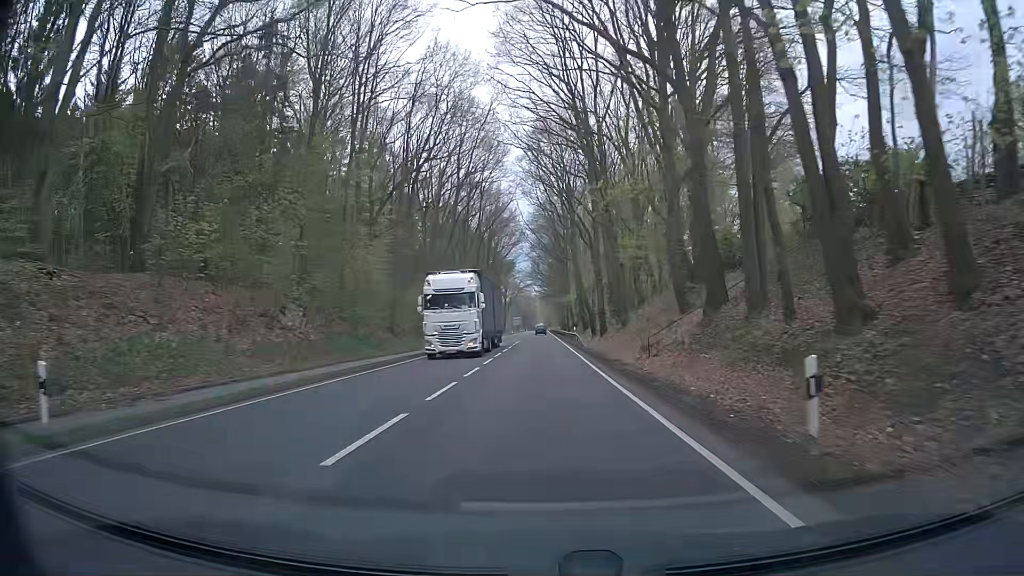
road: primary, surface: asphalt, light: Day
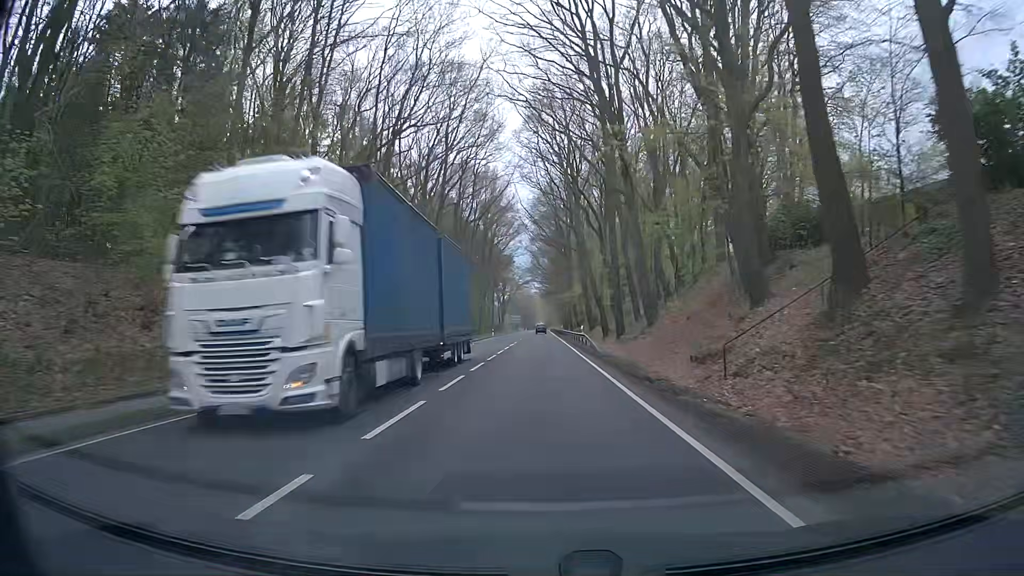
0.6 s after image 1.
(0.0, +10.7) m; +1°
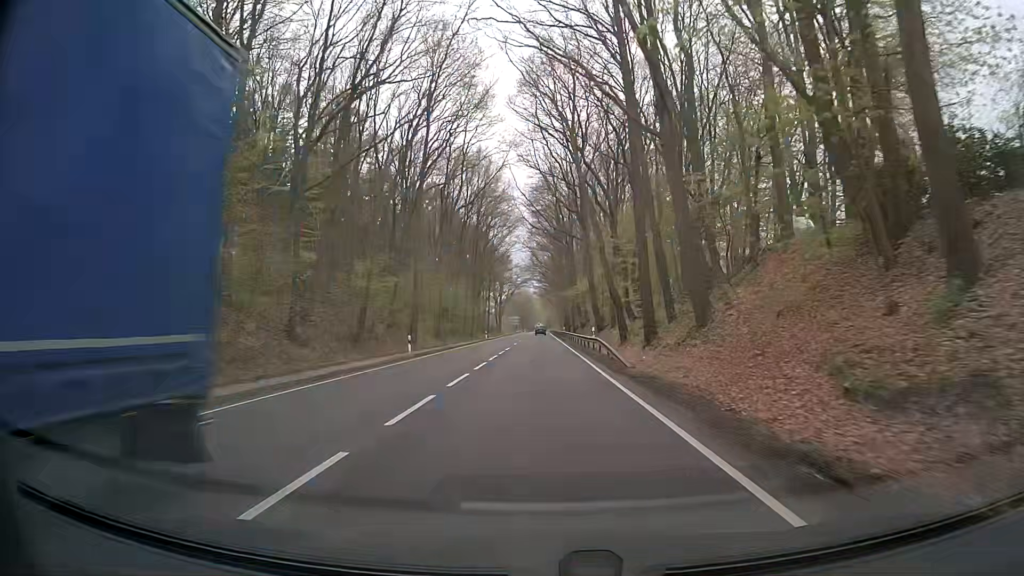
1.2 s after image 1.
(-0.2, +11.1) m; -2°
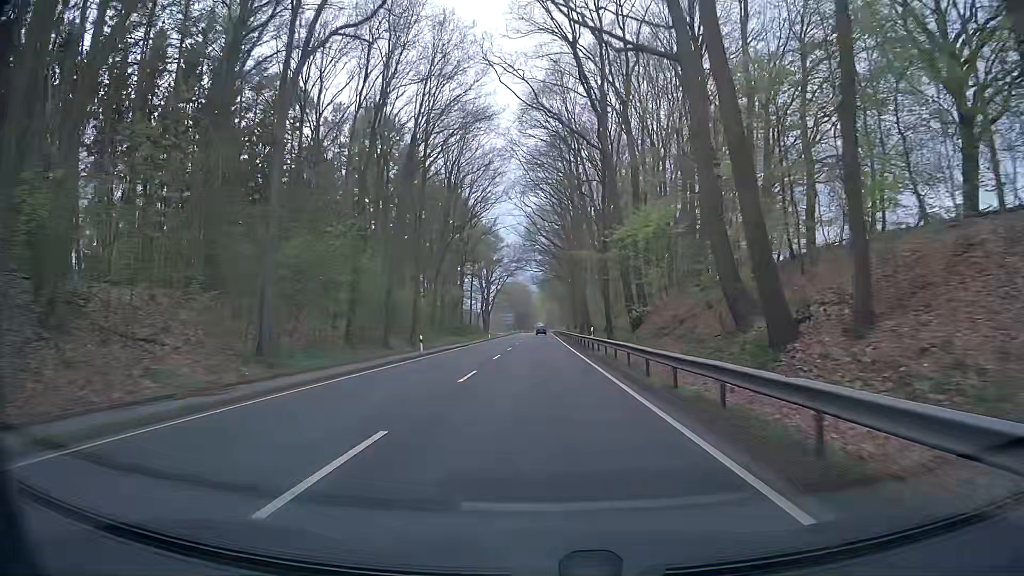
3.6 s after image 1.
(+0.2, +47.2) m; +1°
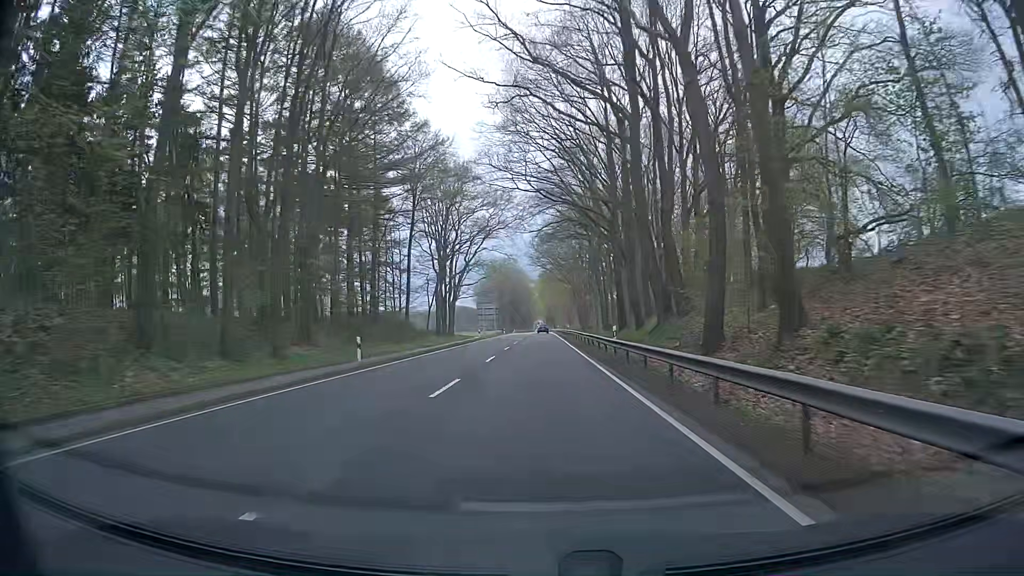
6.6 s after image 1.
(-0.4, +64.1) m; 0°
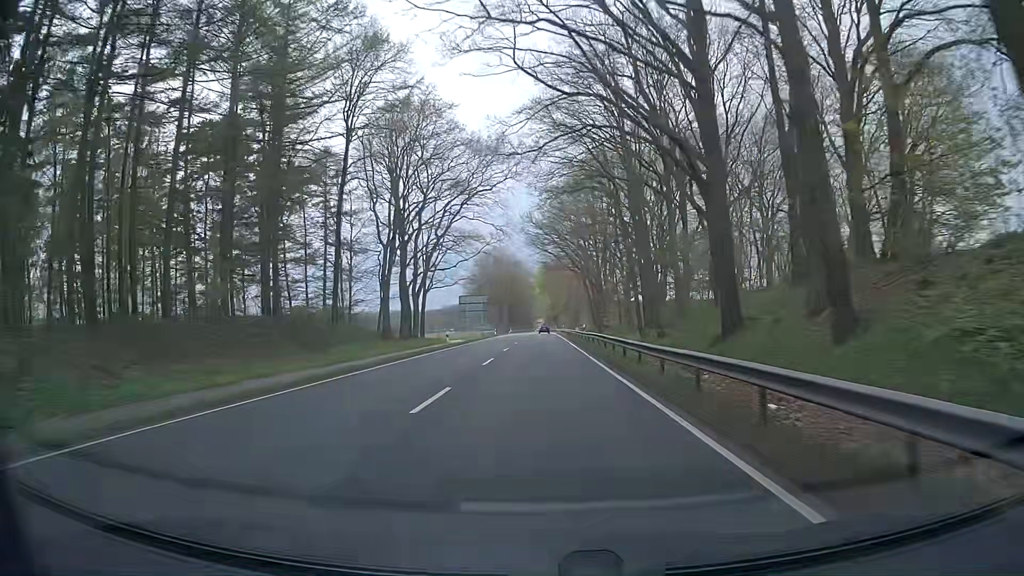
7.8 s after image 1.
(-0.3, +26.3) m; 0°
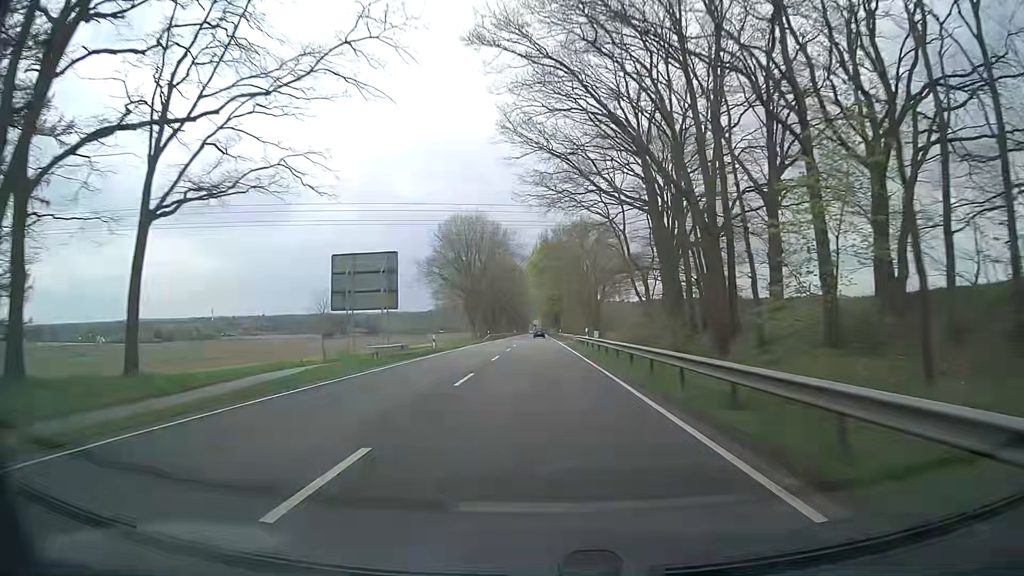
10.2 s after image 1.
(-0.2, +55.1) m; 0°
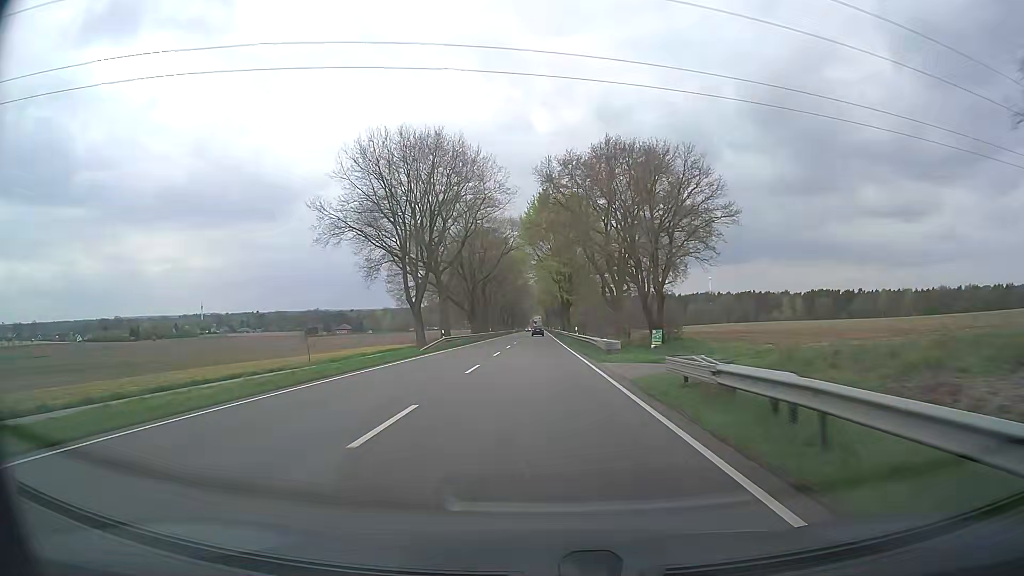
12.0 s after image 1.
(-0.6, +44.3) m; -1°
